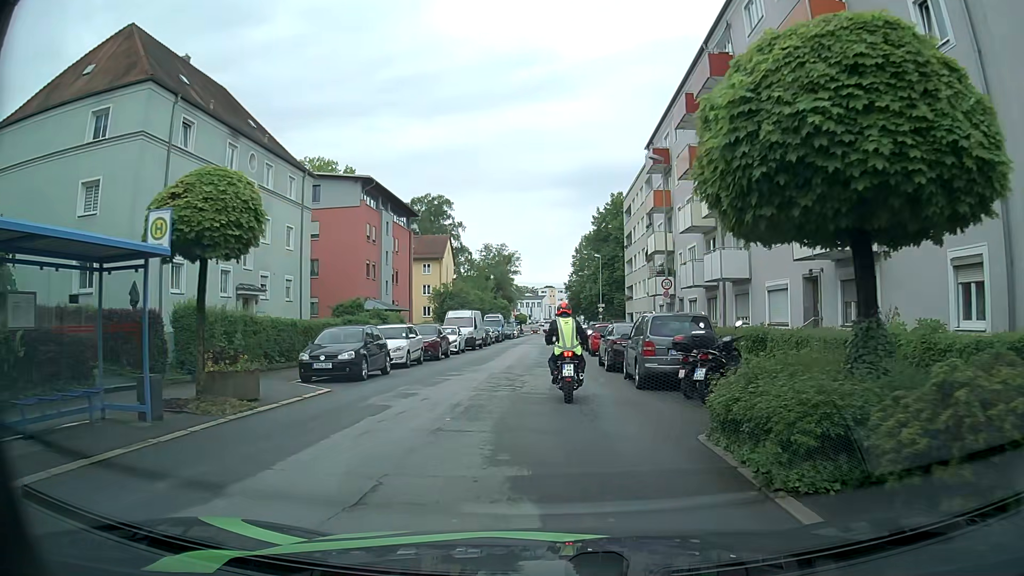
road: tertiary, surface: asphalt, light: Day
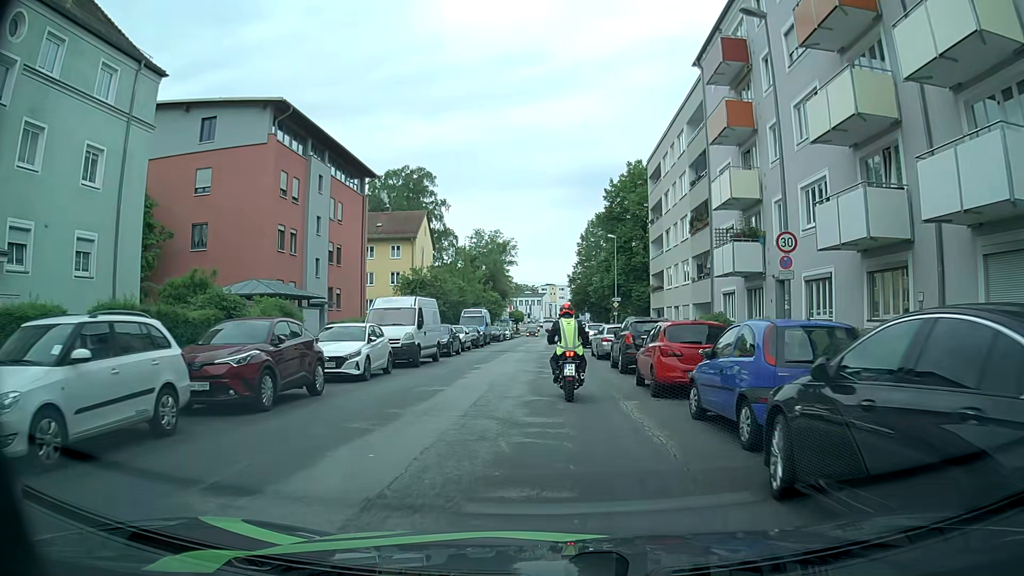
(+0.1, +18.0) m; +1°
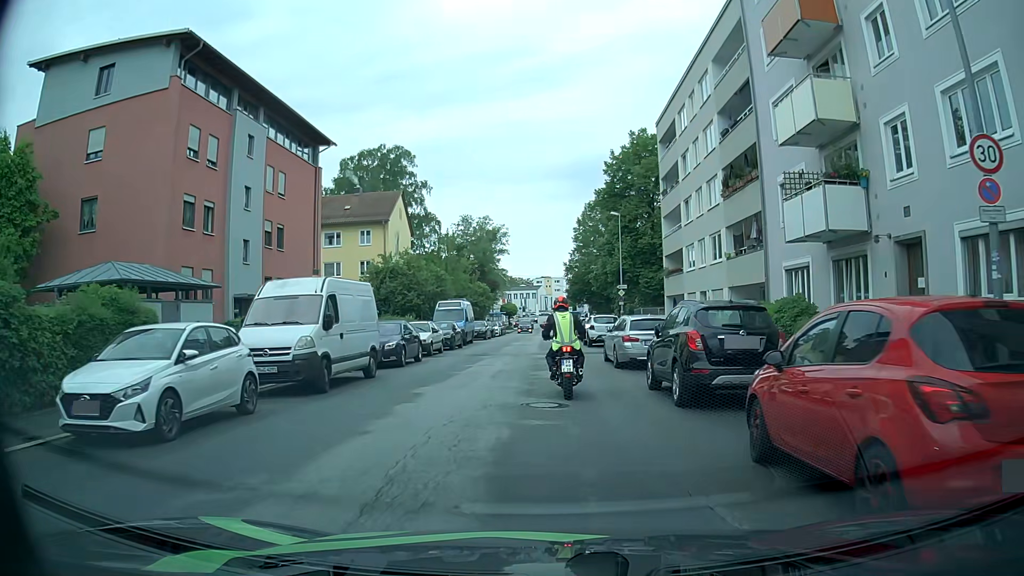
(0.0, +9.2) m; 0°
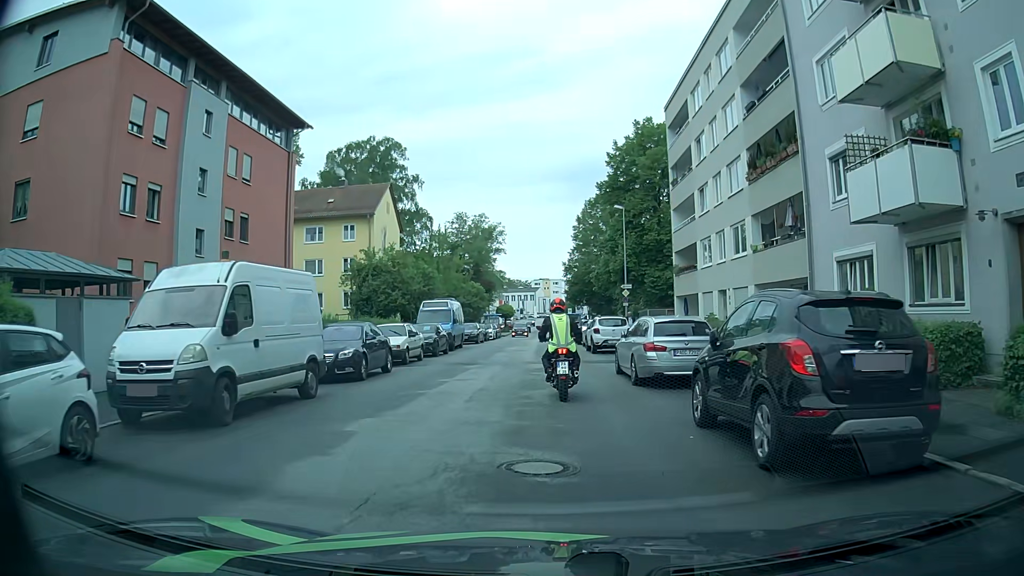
(0.0, +4.4) m; 0°
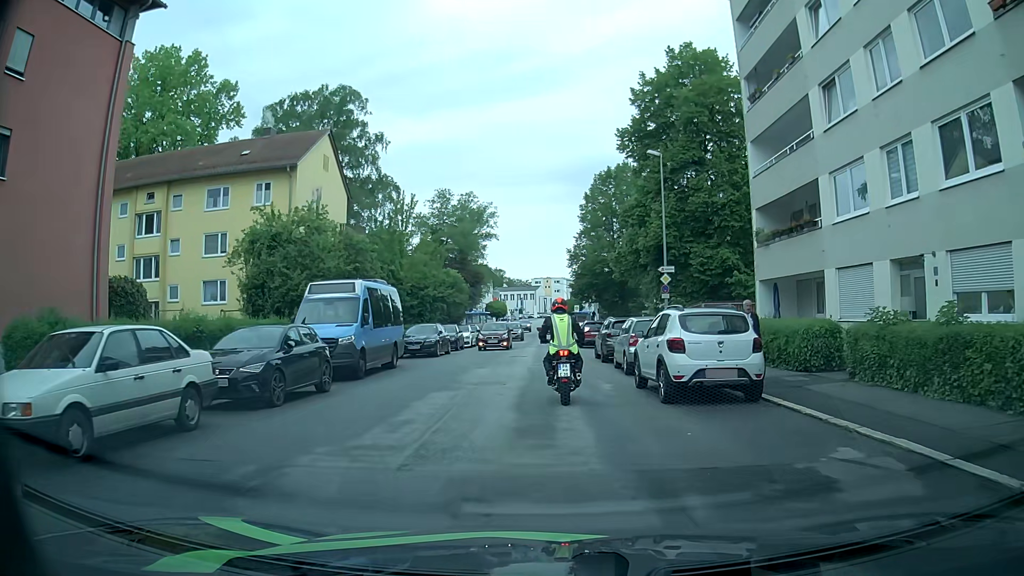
(+0.1, +17.3) m; 0°
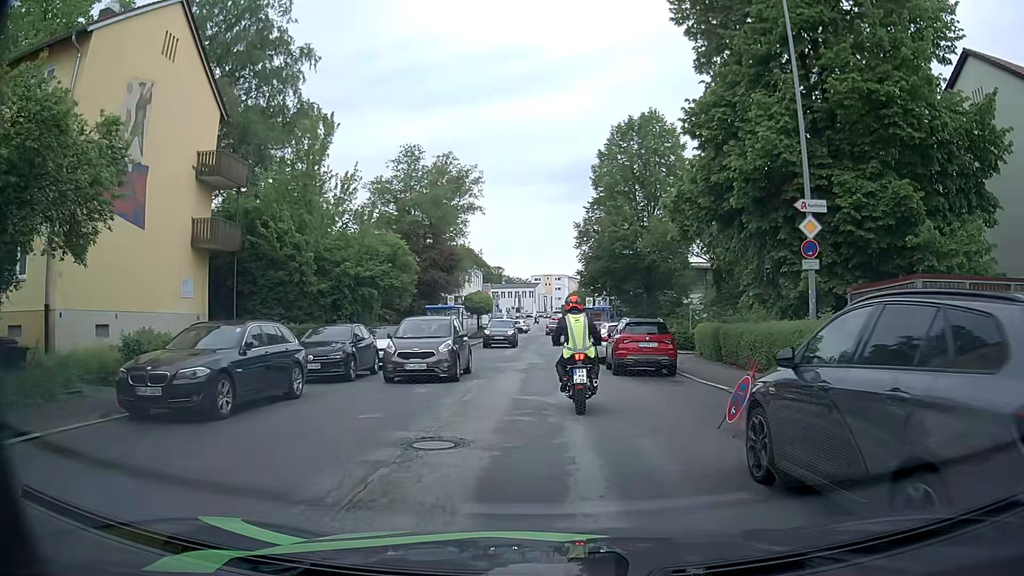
(0.0, +19.6) m; 0°
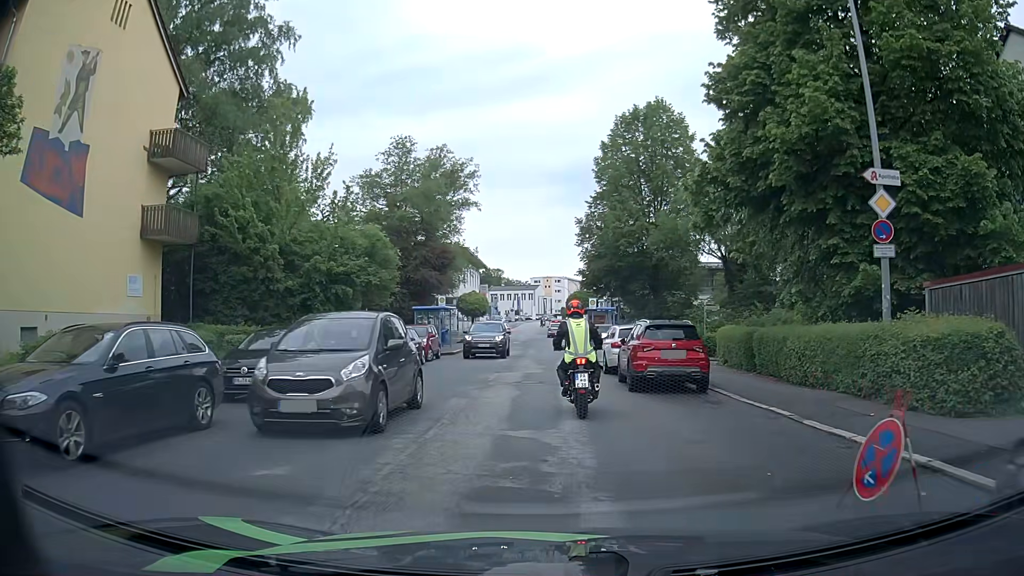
(0.0, +3.7) m; +1°
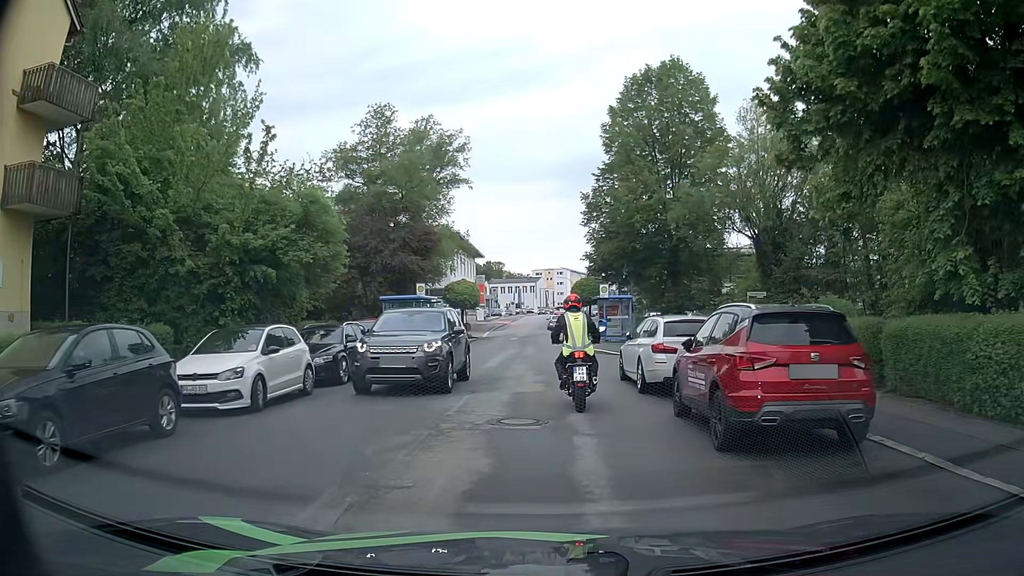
(-0.1, +7.5) m; -1°
(0, +10) (0, +20) (0, +30) (0, +40) (0, +50) (0, +60) (0, +70) (0, +80) (0, +90) (0, +100) m
